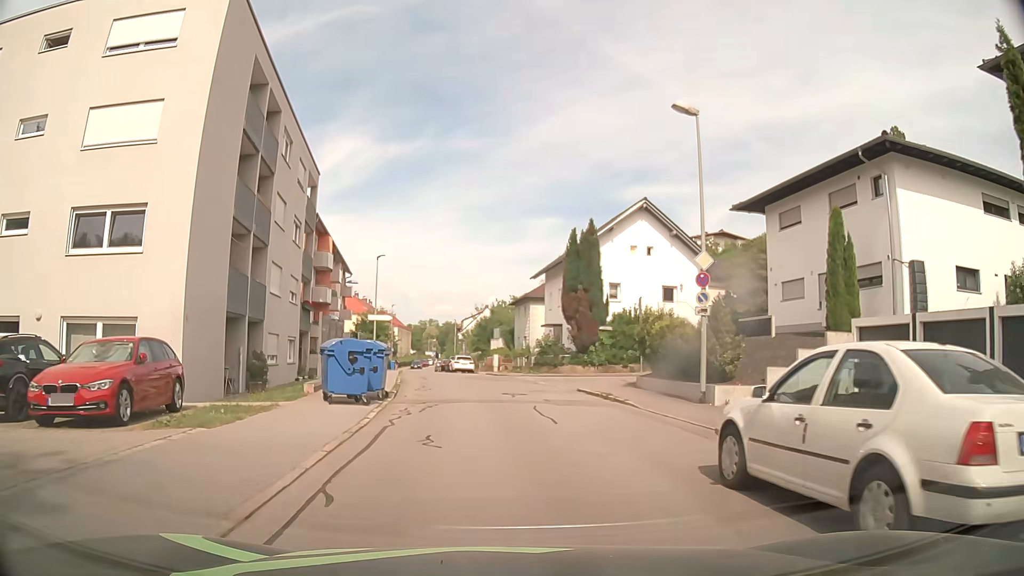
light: Day
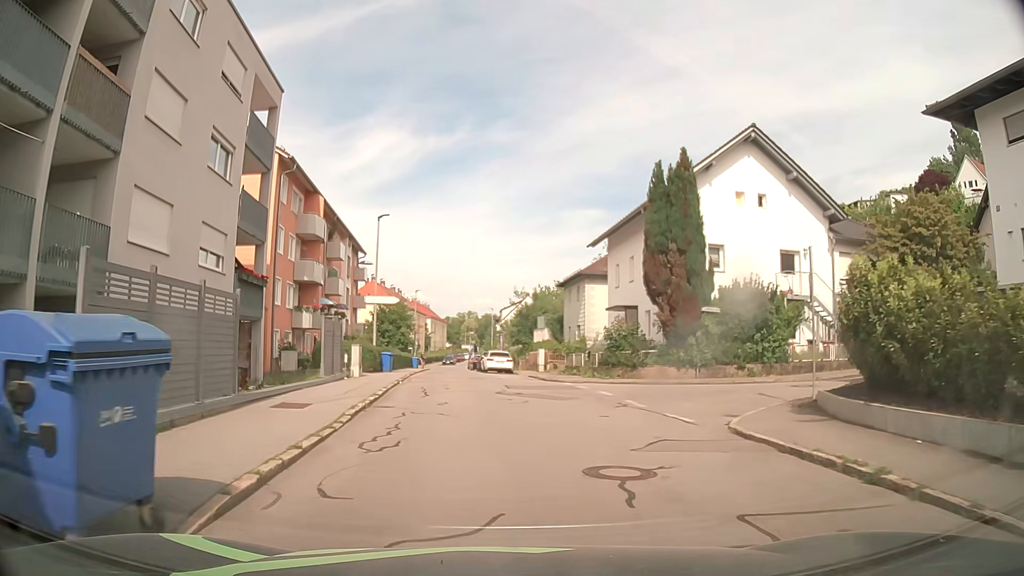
(-0.2, +13.4) m; -3°
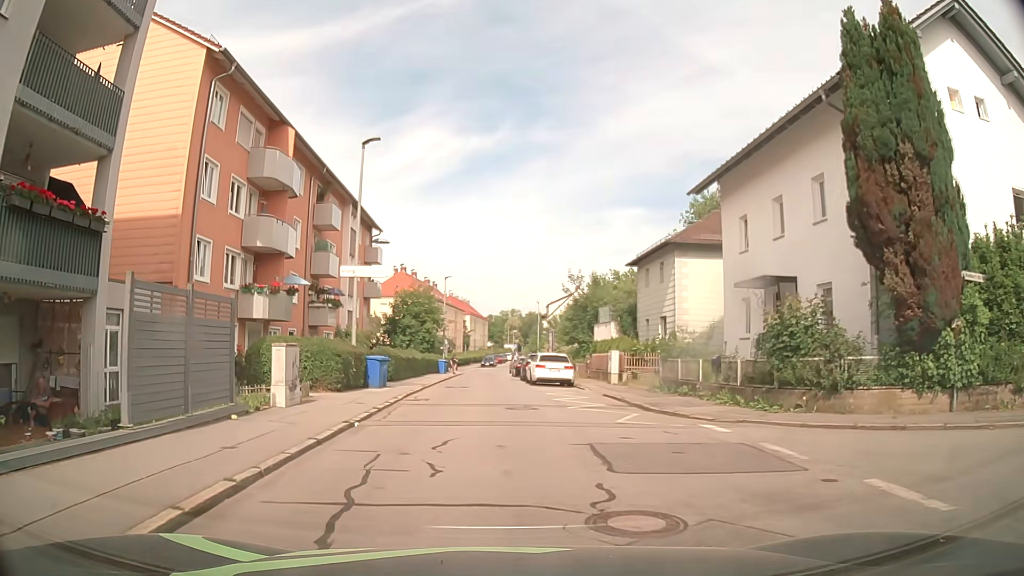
(-0.4, +13.6) m; -4°
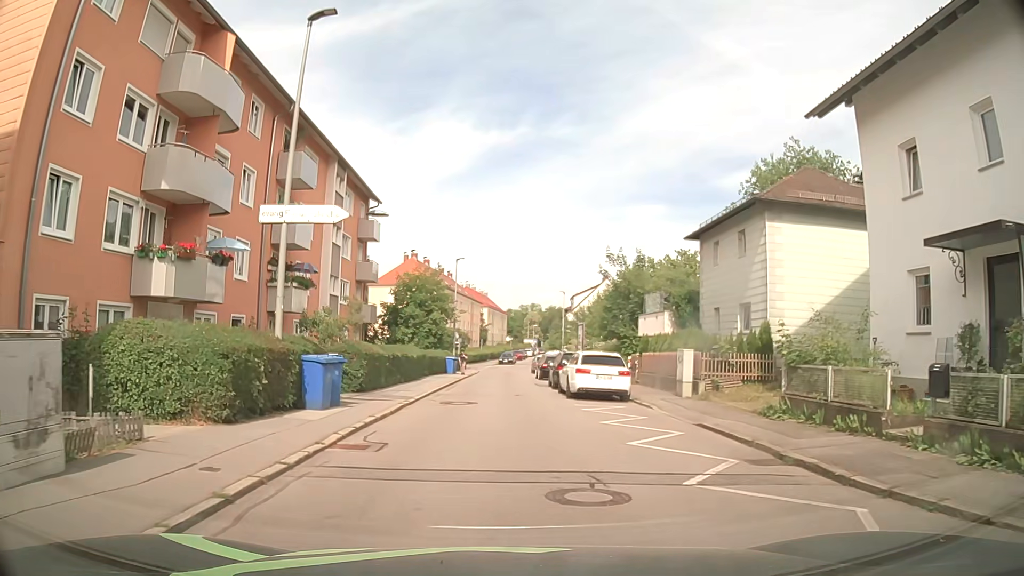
(-0.1, +9.1) m; -1°
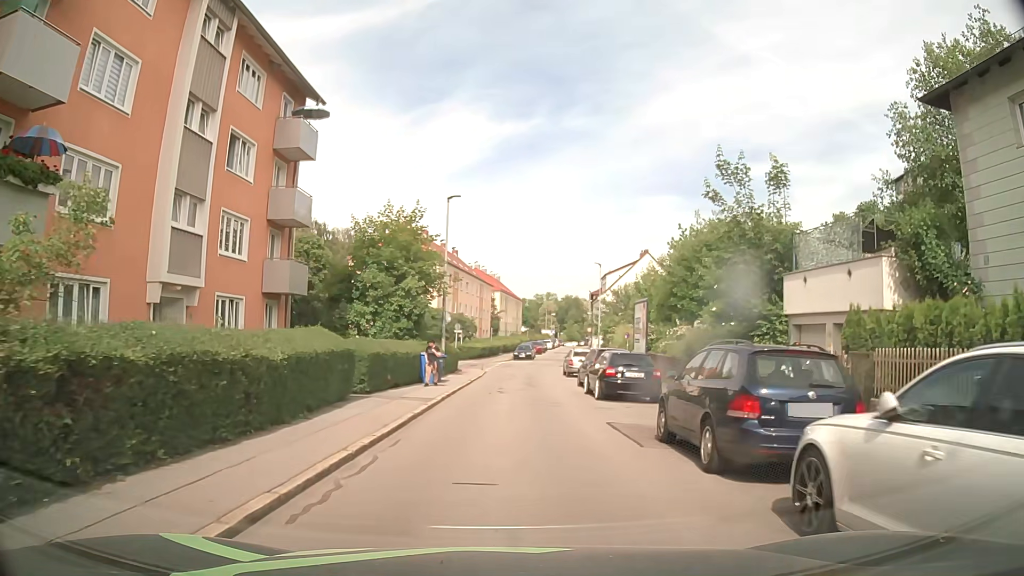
(-0.4, +18.4) m; -1°
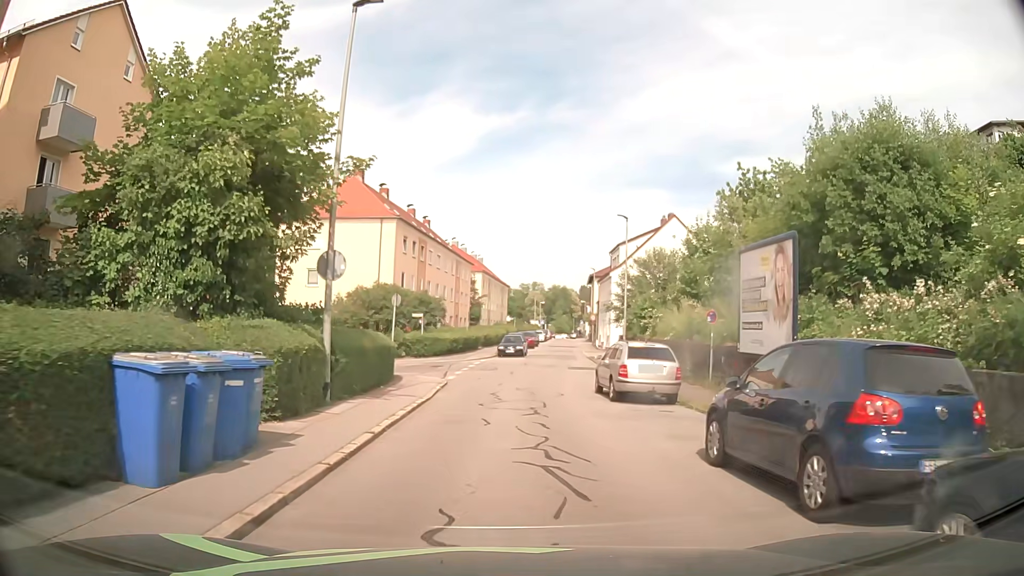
(0.0, +18.1) m; 0°
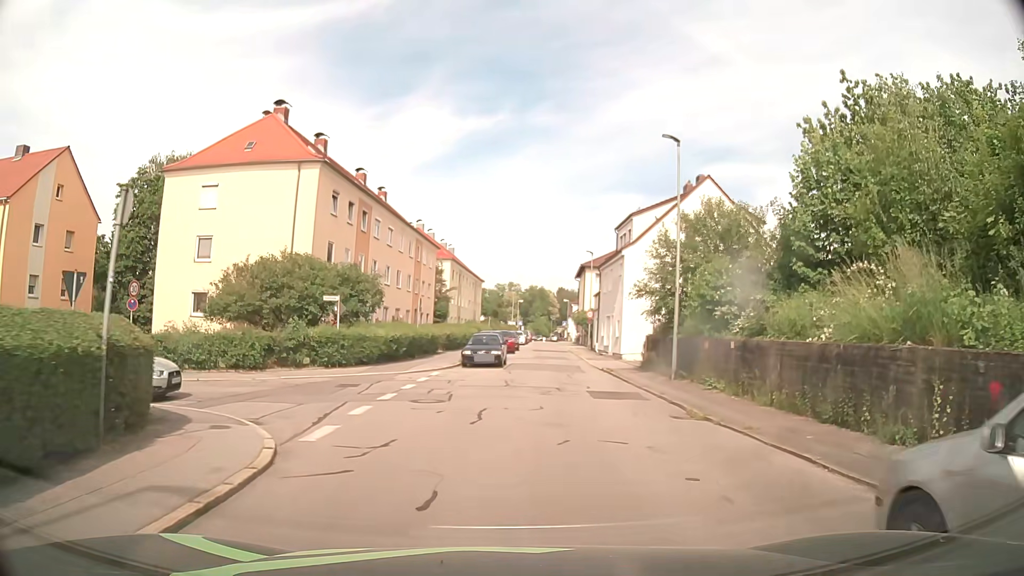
(+0.3, +15.6) m; +2°
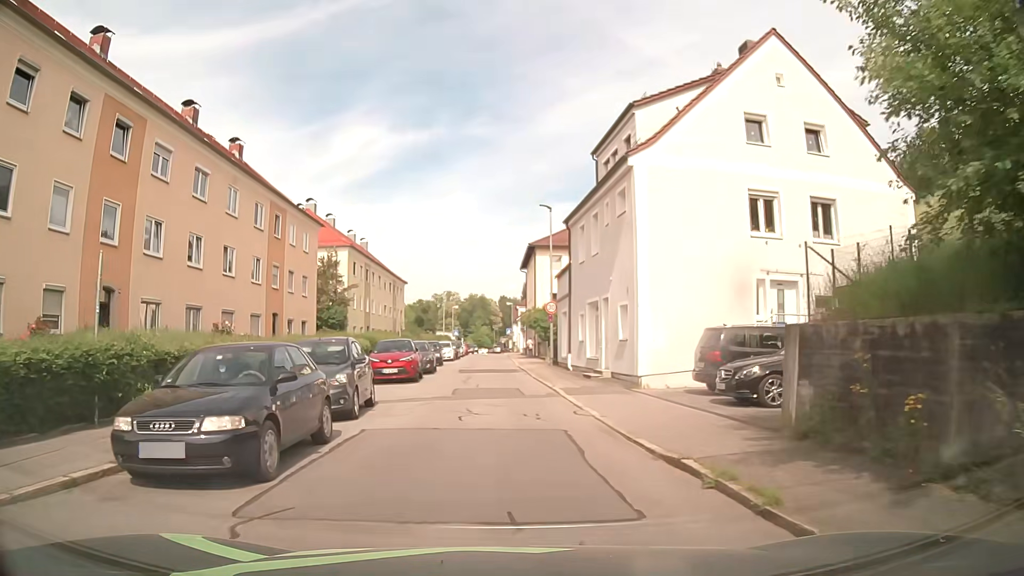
(+1.9, +21.8) m; +6°
(0, +10) (0, +20) (-1, +30) (-1, +40) (-1, +50) (-2, +60) (-2, +70) (-2, +80) (-2, +90) (-2, +100) m
